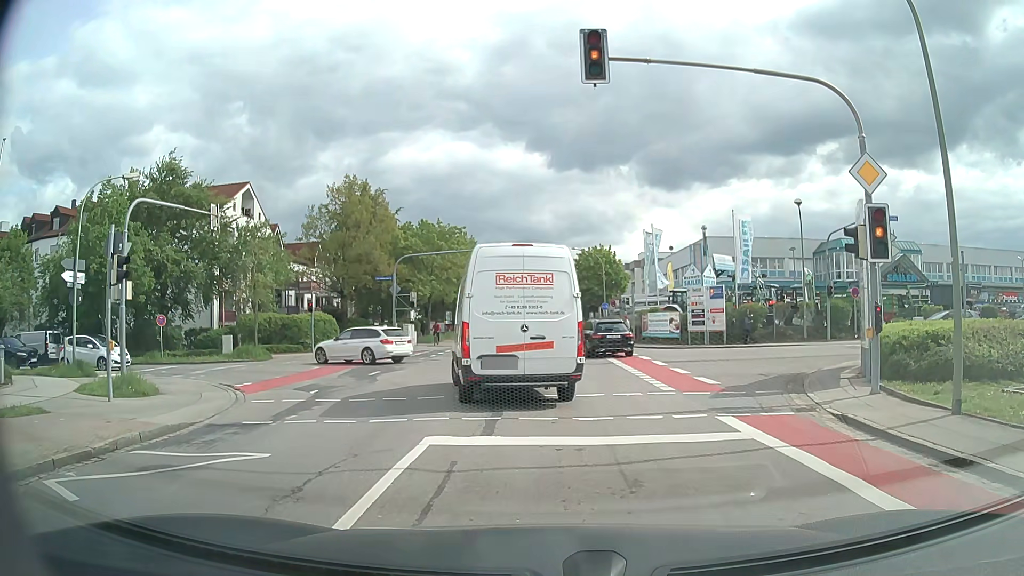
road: tertiary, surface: asphalt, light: Day
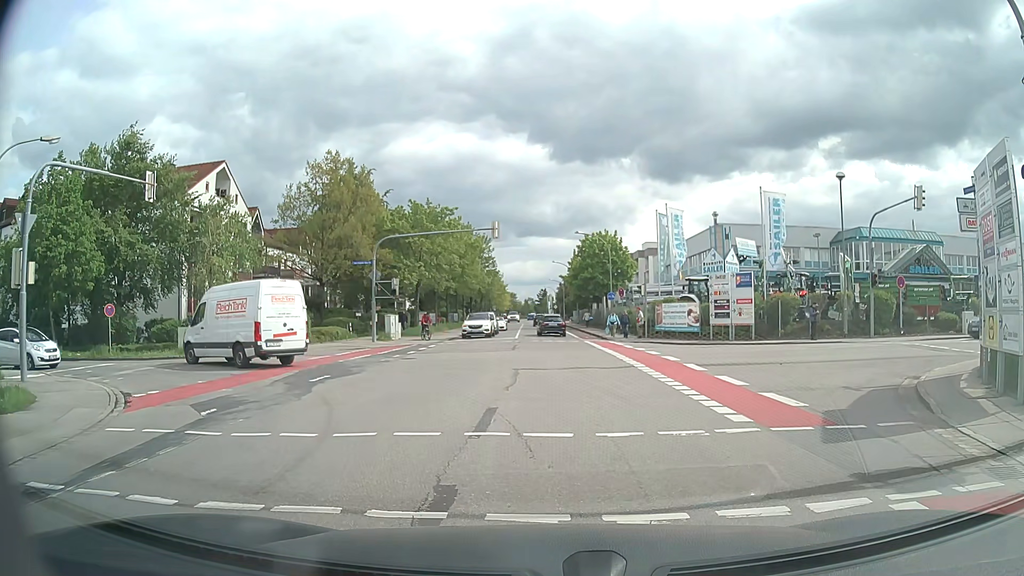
(-0.1, +5.1) m; -1°
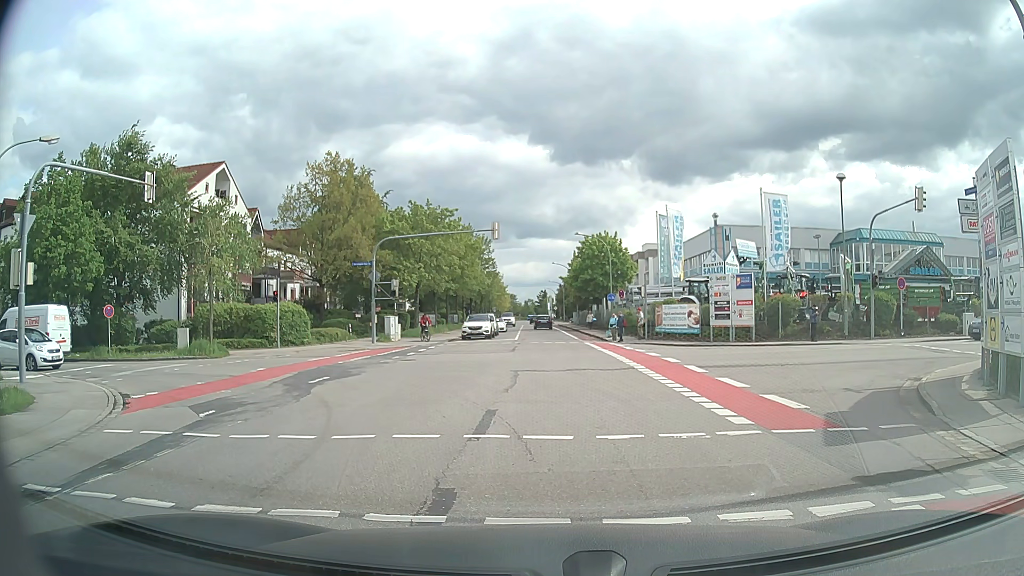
(0.0, +0.2) m; 0°
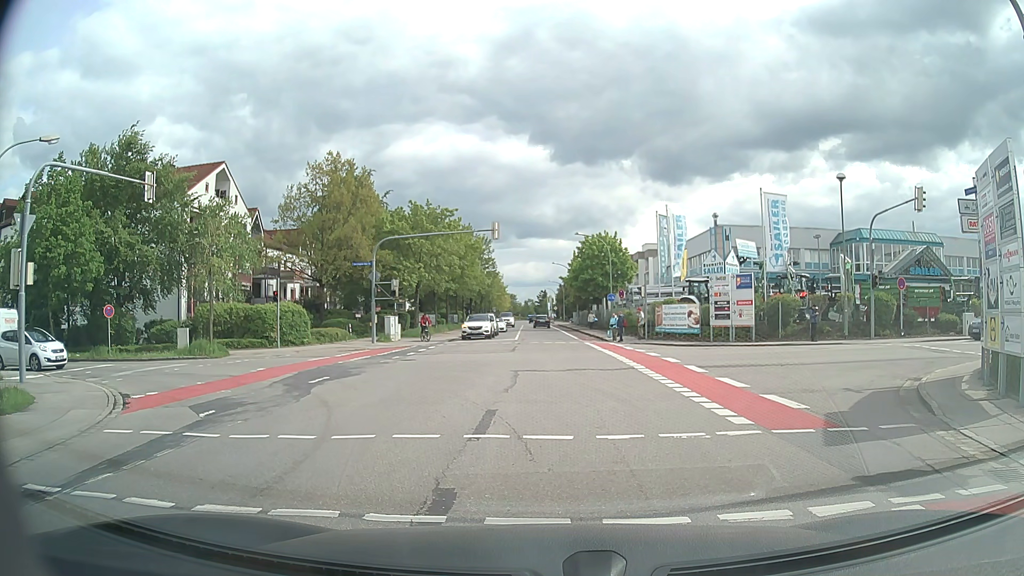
(0.0, 0.0) m; 0°
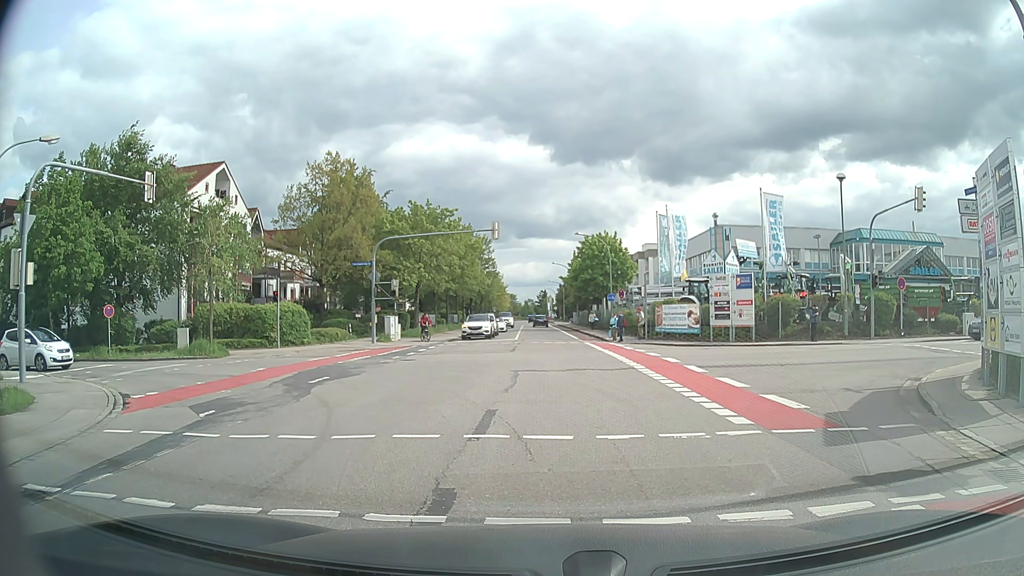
(0.0, 0.0) m; 0°
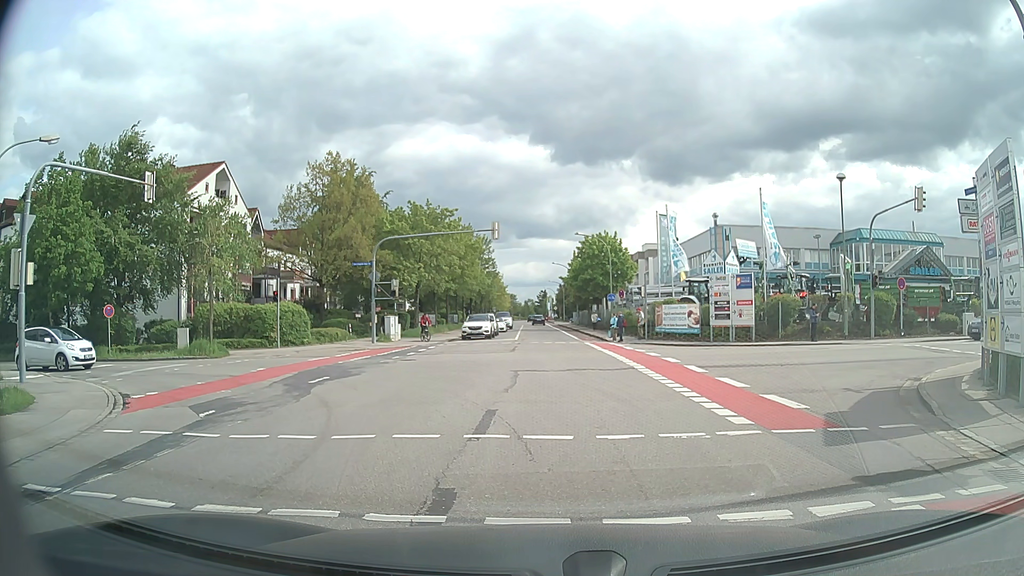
(0.0, 0.0) m; 0°
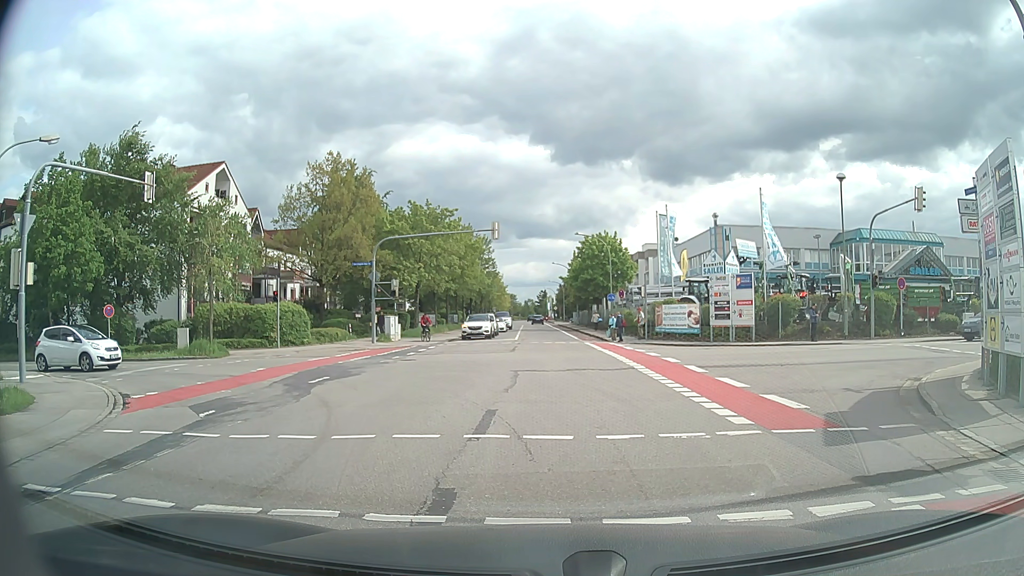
(0.0, 0.0) m; 0°
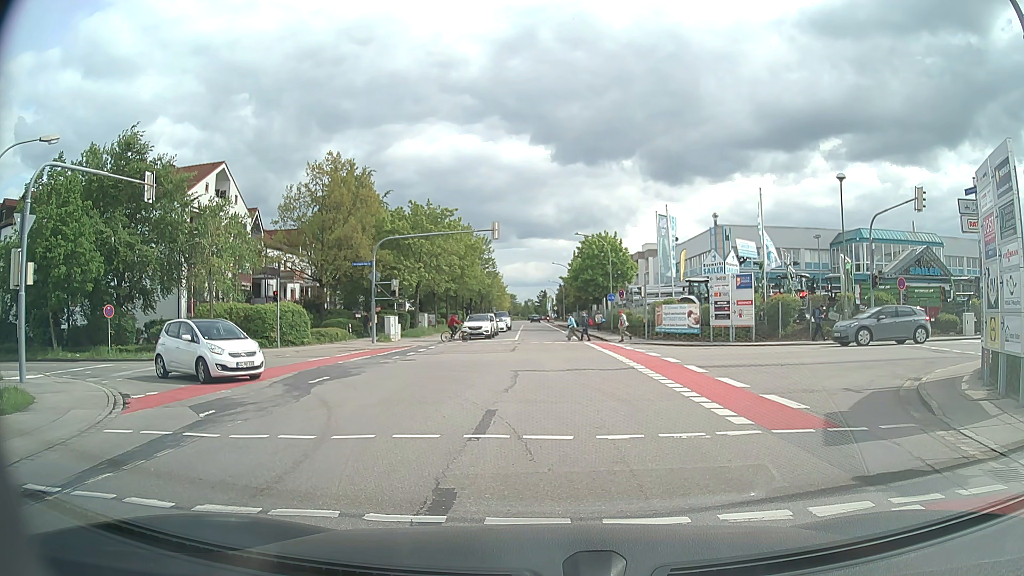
(0.0, 0.0) m; 0°
